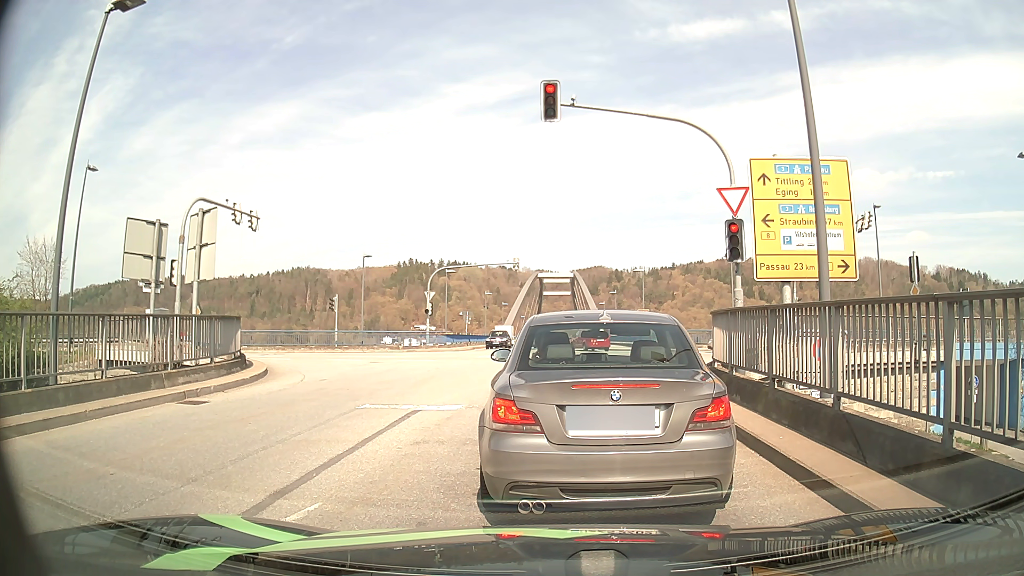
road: tertiary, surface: asphalt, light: Day
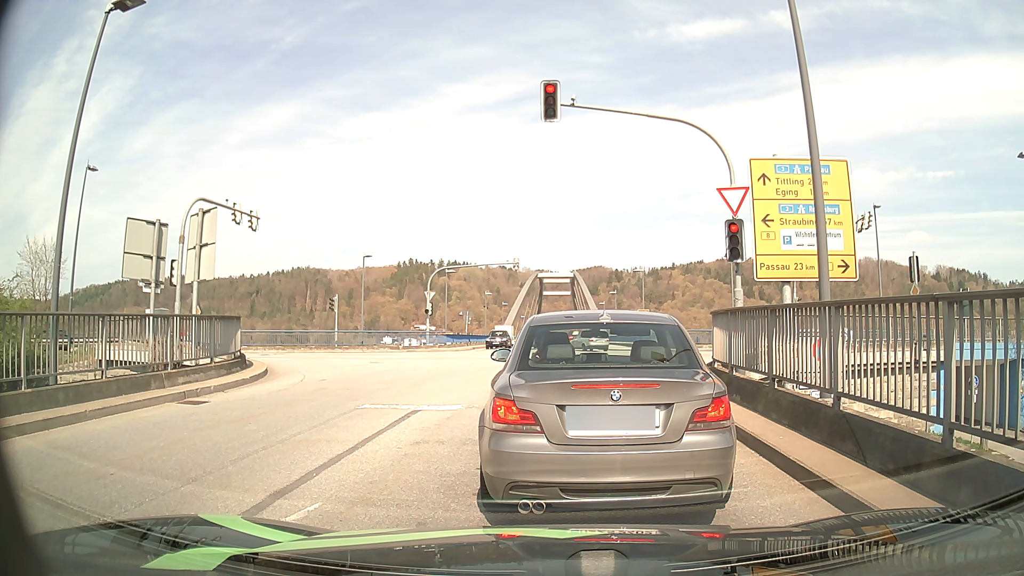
(0.0, 0.0) m; 0°
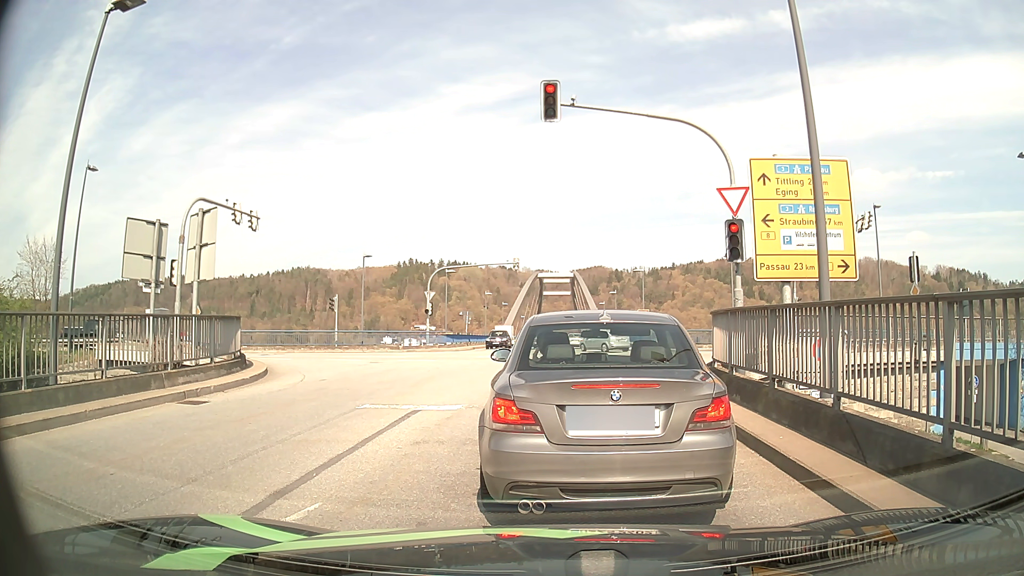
(0.0, 0.0) m; 0°
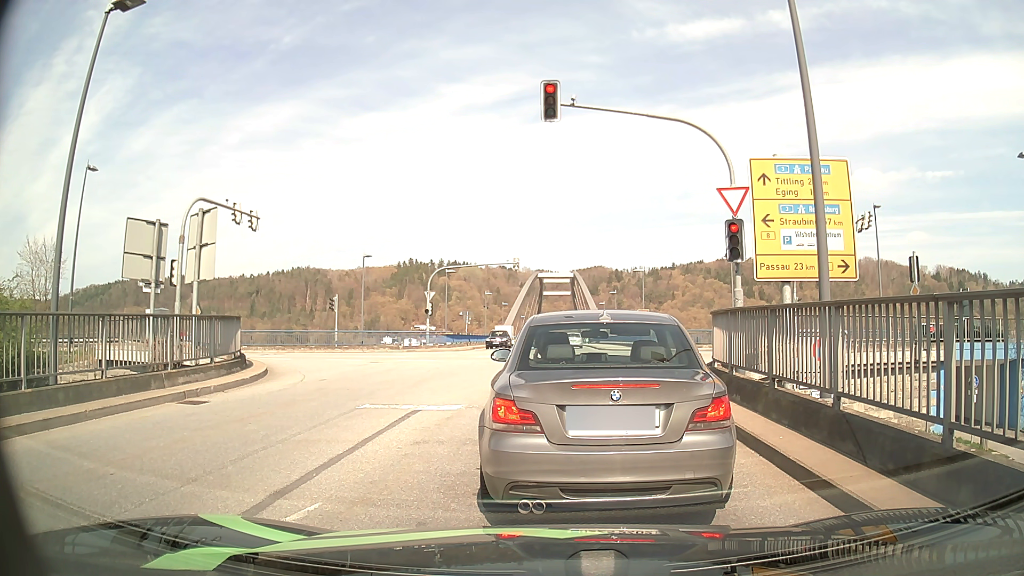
(0.0, 0.0) m; 0°
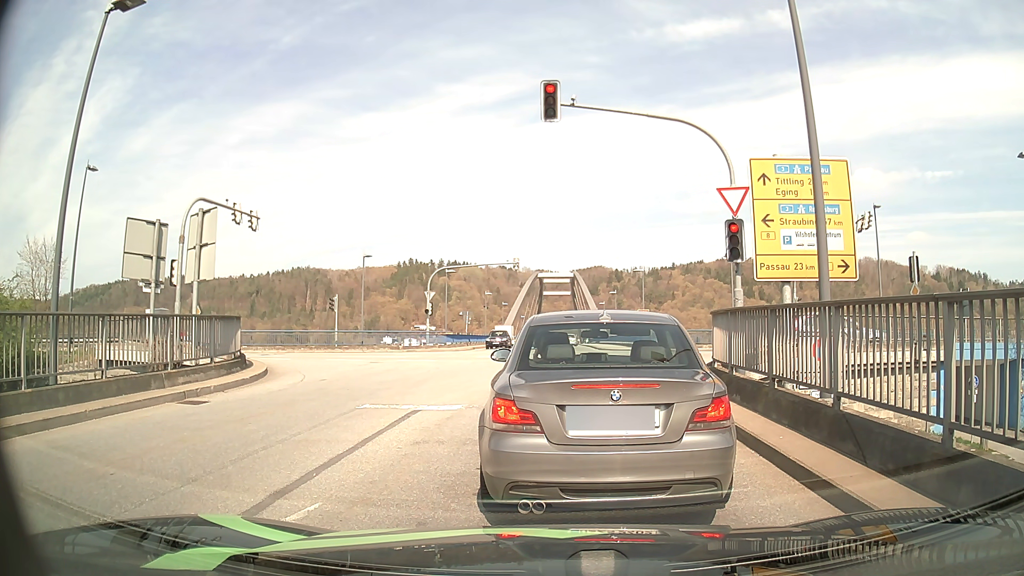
(0.0, 0.0) m; 0°
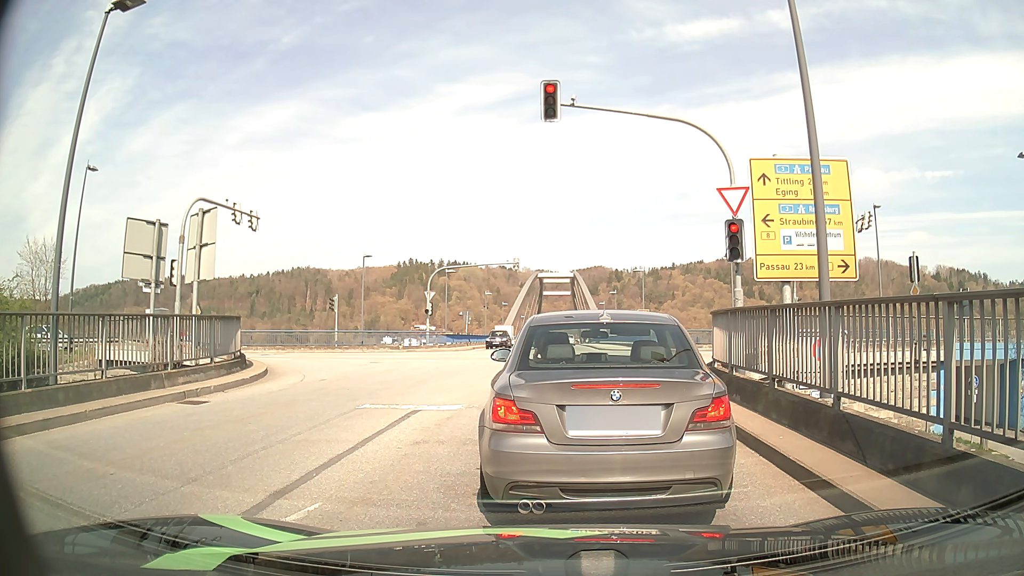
(0.0, 0.0) m; 0°
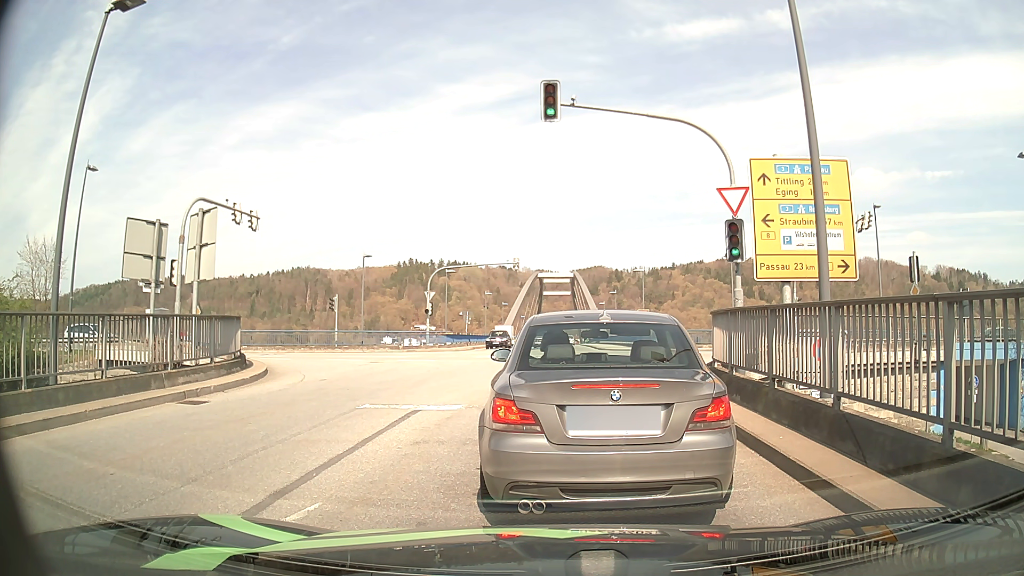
(0.0, 0.0) m; 0°
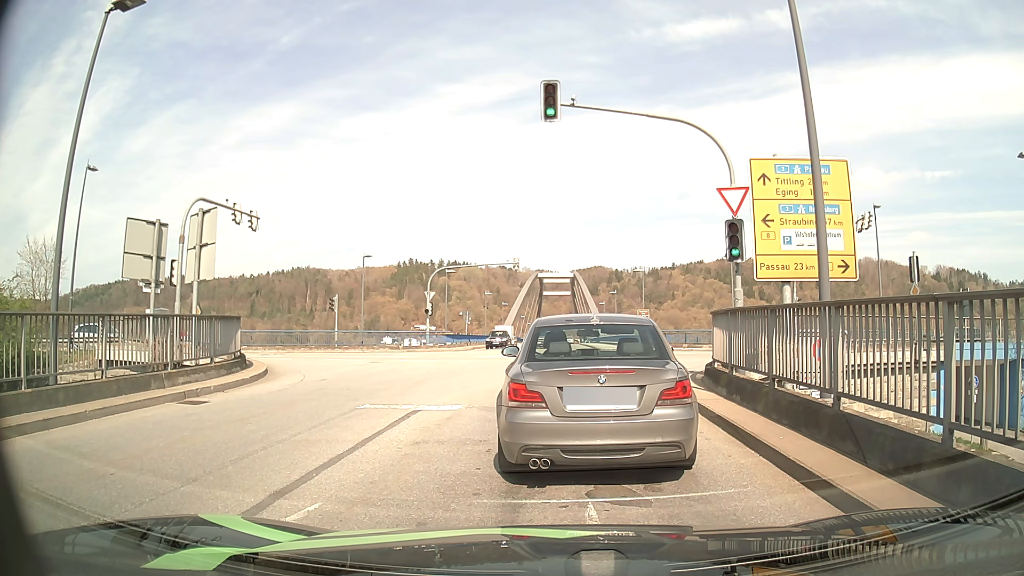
(0.0, 0.0) m; 0°
(0, +10) (+2, +20) (+8, +27) (+18, +29) (+28, +29) (+38, +28) (+48, +28) (+58, +27) (+68, +27) (+78, +26) m
